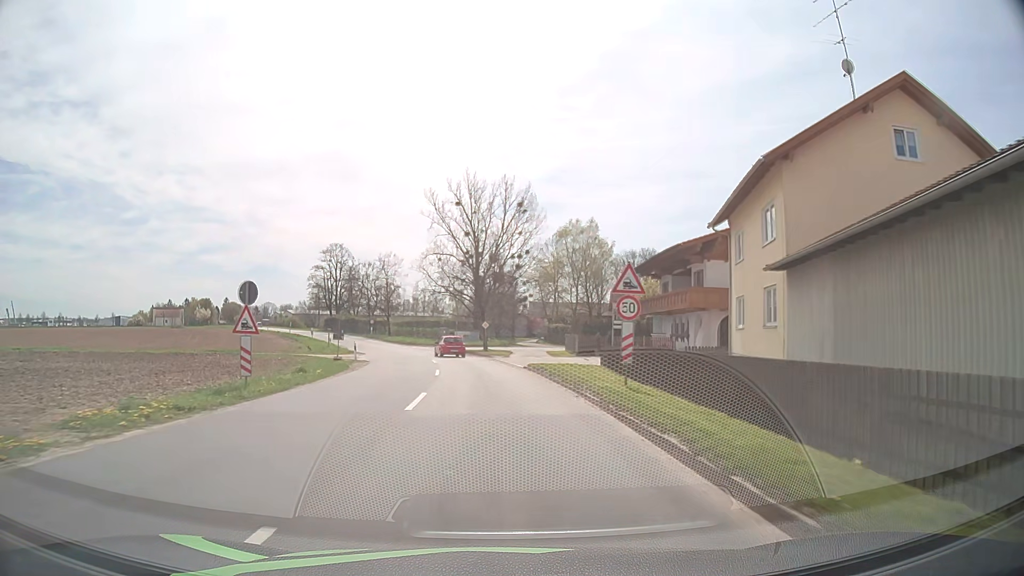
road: tertiary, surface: asphalt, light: Day
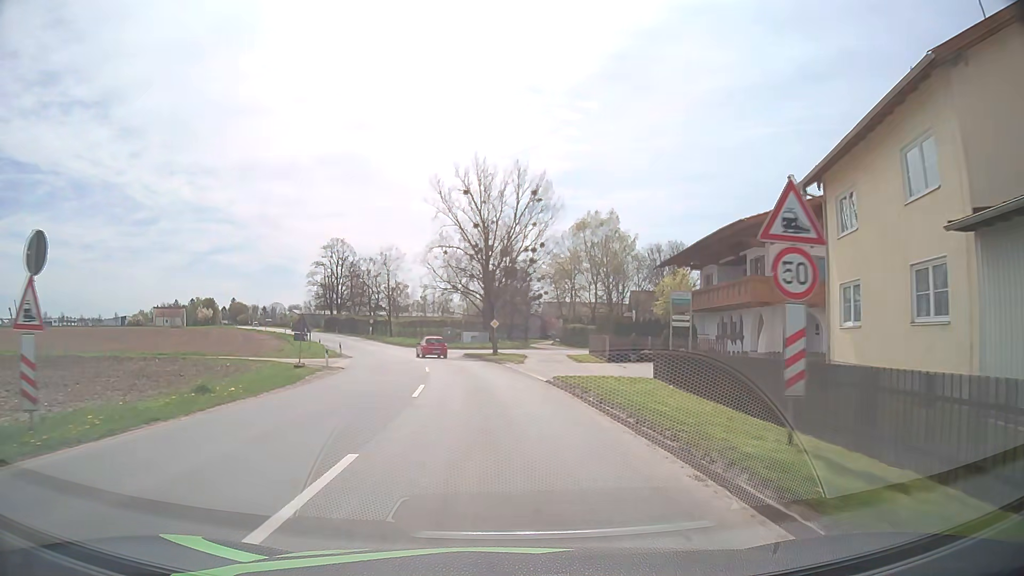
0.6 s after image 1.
(-0.1, +8.8) m; -1°
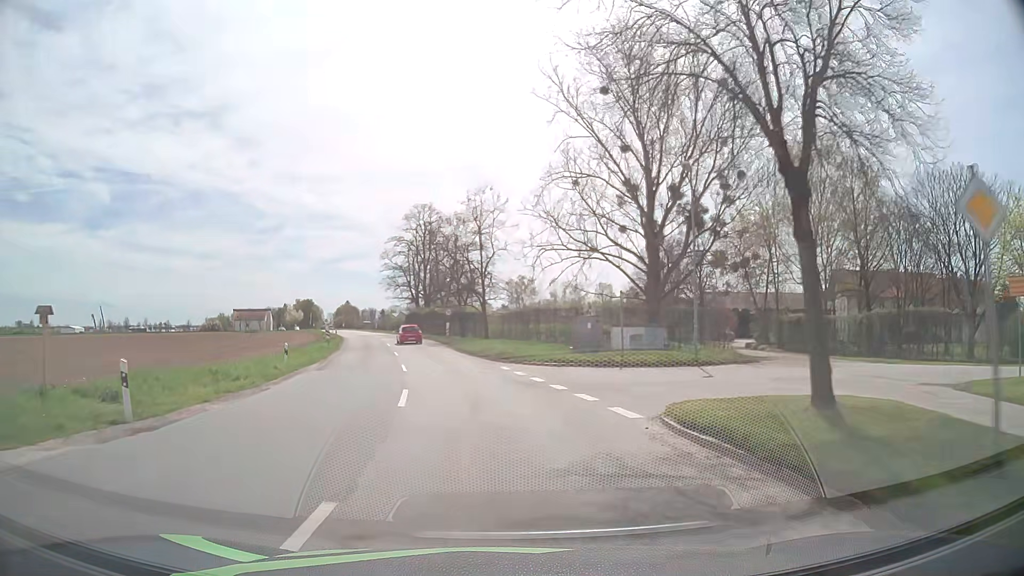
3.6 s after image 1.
(-3.0, +38.1) m; -10°
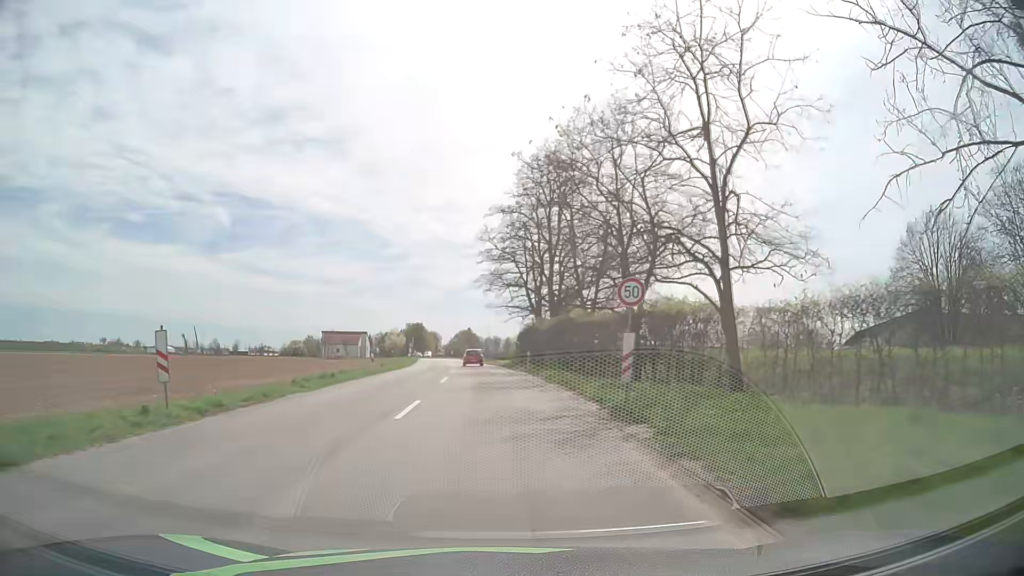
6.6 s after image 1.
(-4.3, +37.3) m; -12°
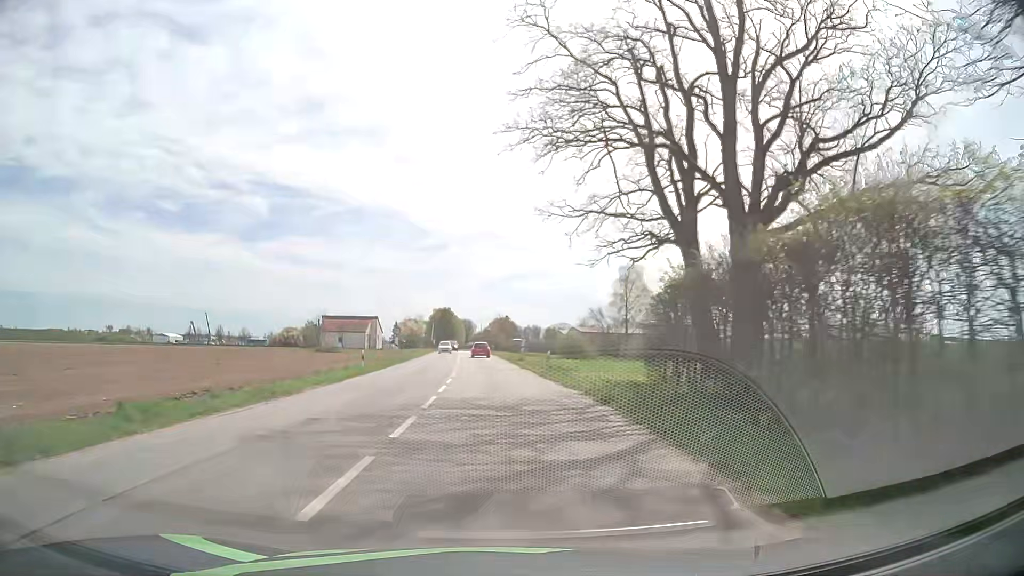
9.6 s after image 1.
(-1.3, +38.3) m; -3°
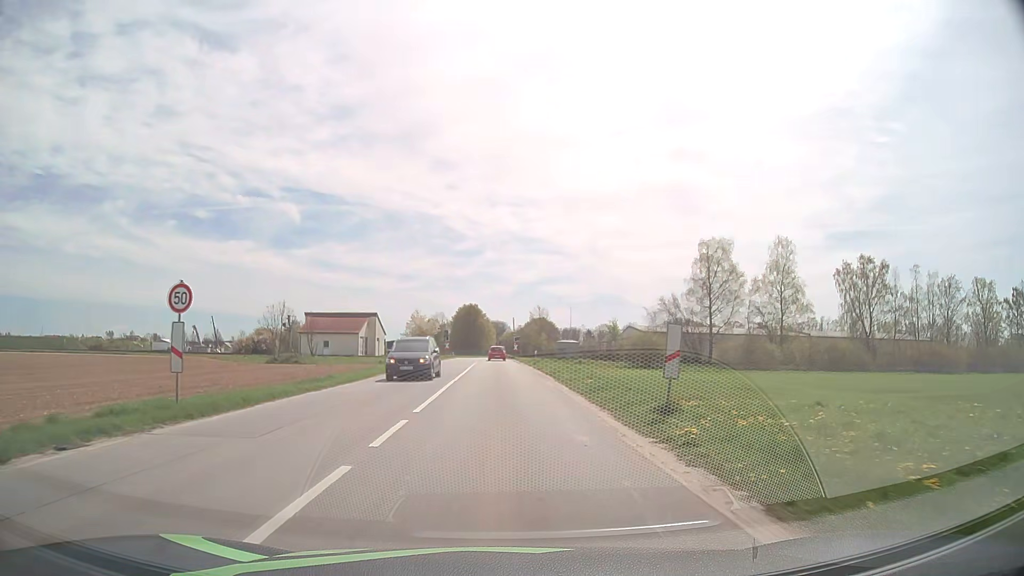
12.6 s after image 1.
(-1.0, +38.3) m; -3°
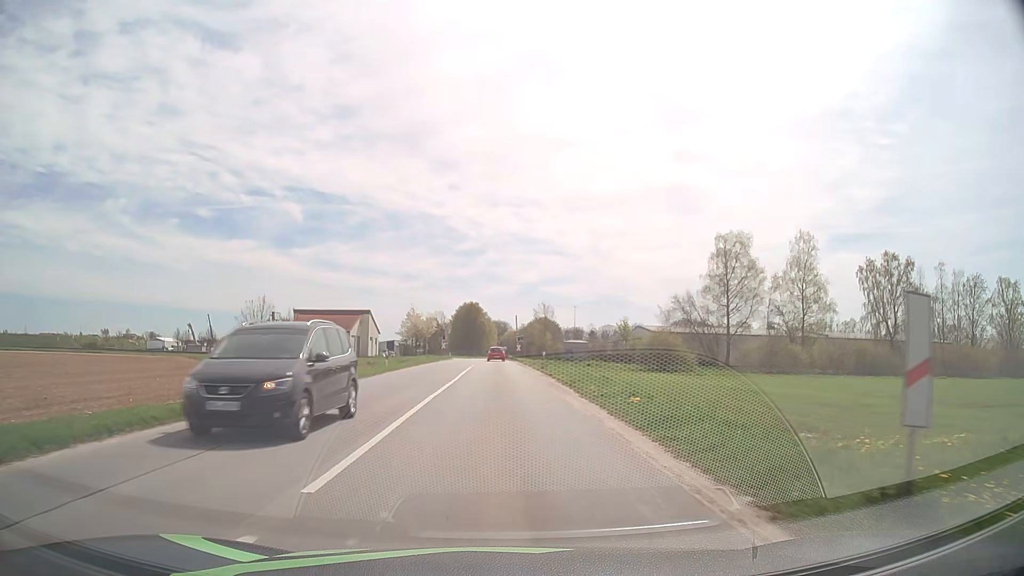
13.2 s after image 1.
(-0.1, +7.7) m; -1°
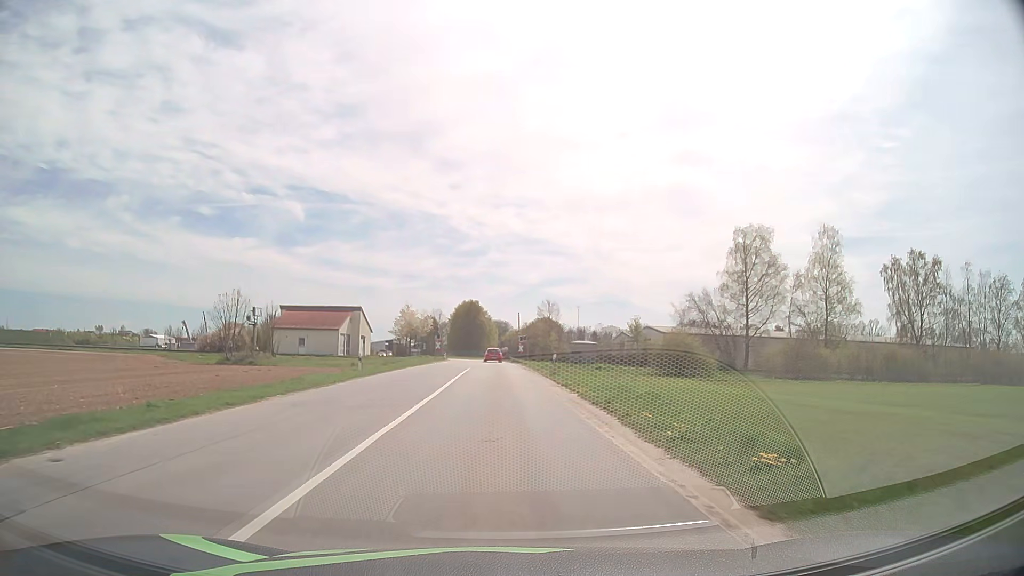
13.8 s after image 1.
(0.0, +7.7) m; 0°
